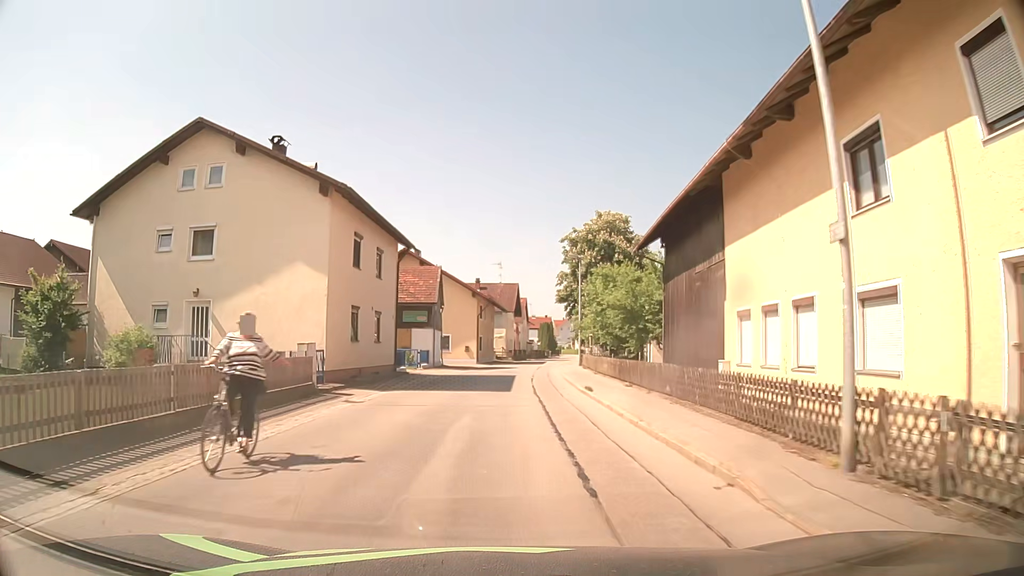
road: tertiary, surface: asphalt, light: Day
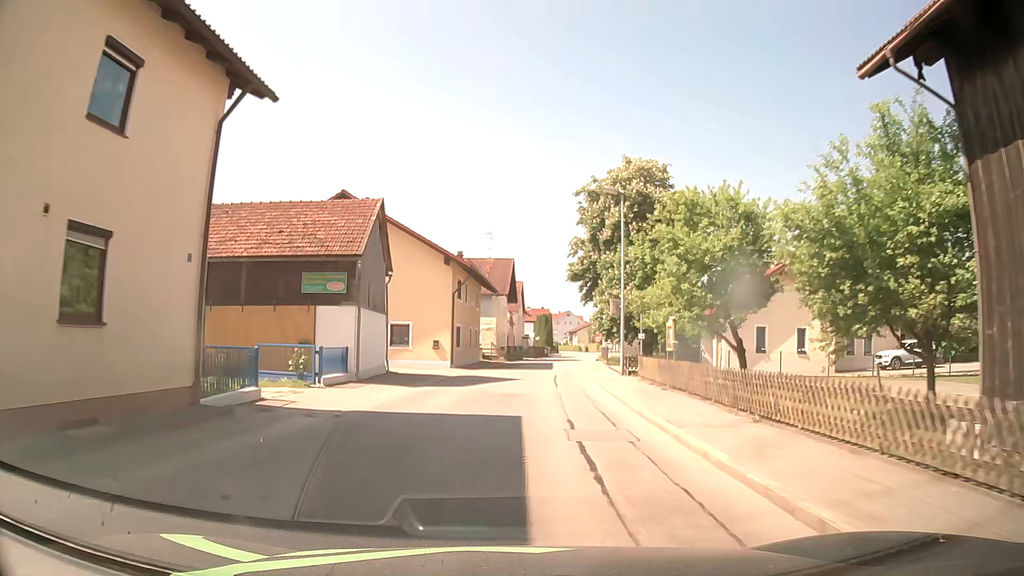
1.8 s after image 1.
(+0.1, +20.3) m; +1°
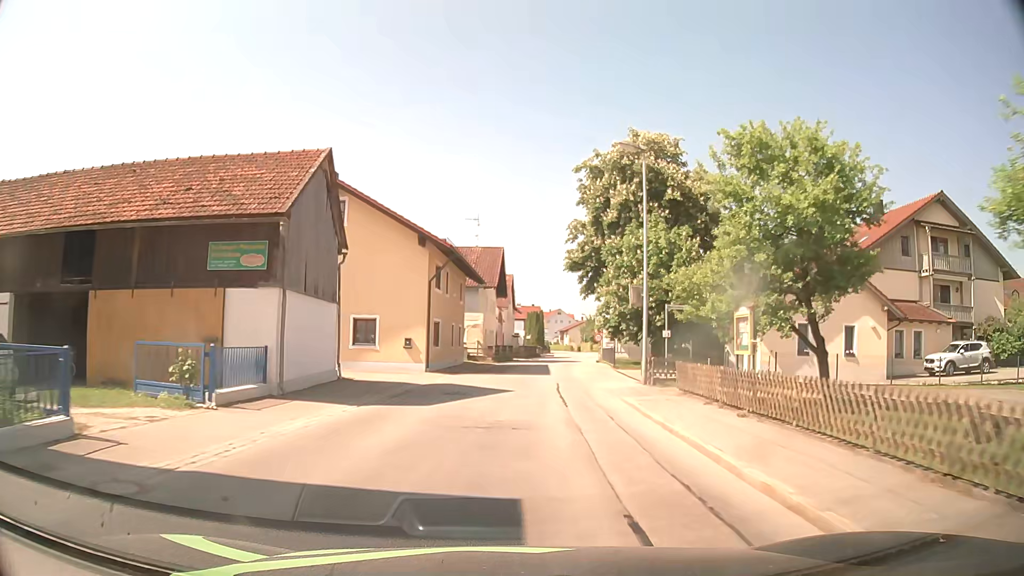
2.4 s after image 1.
(0.0, +6.7) m; +1°
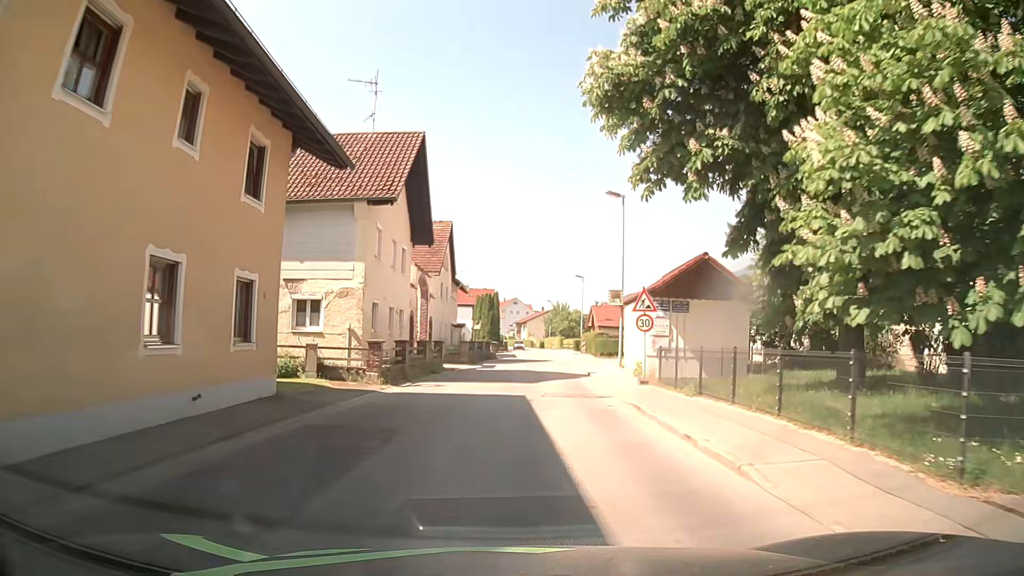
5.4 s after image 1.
(+1.0, +30.1) m; +3°
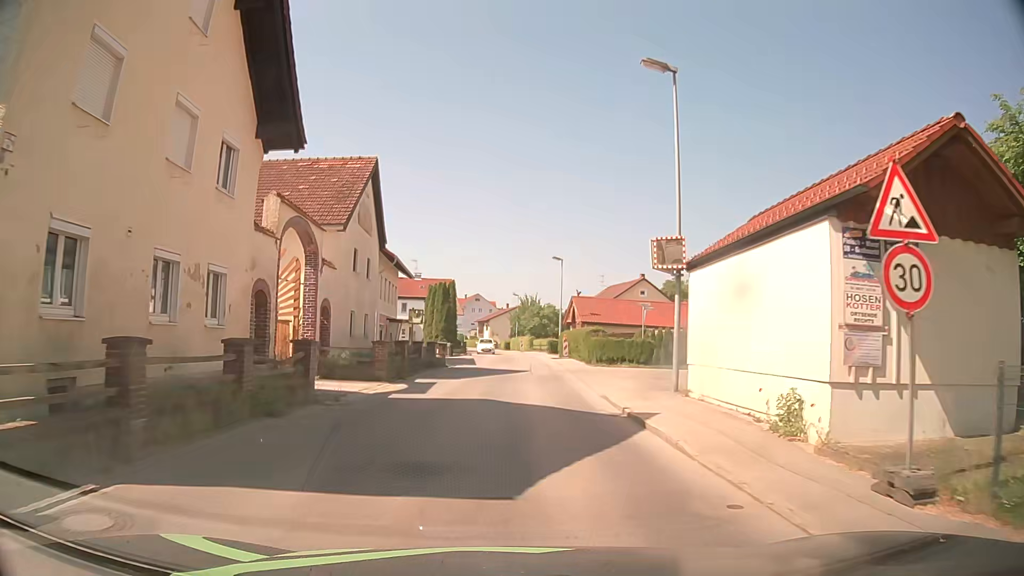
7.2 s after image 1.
(+0.5, +15.6) m; +5°
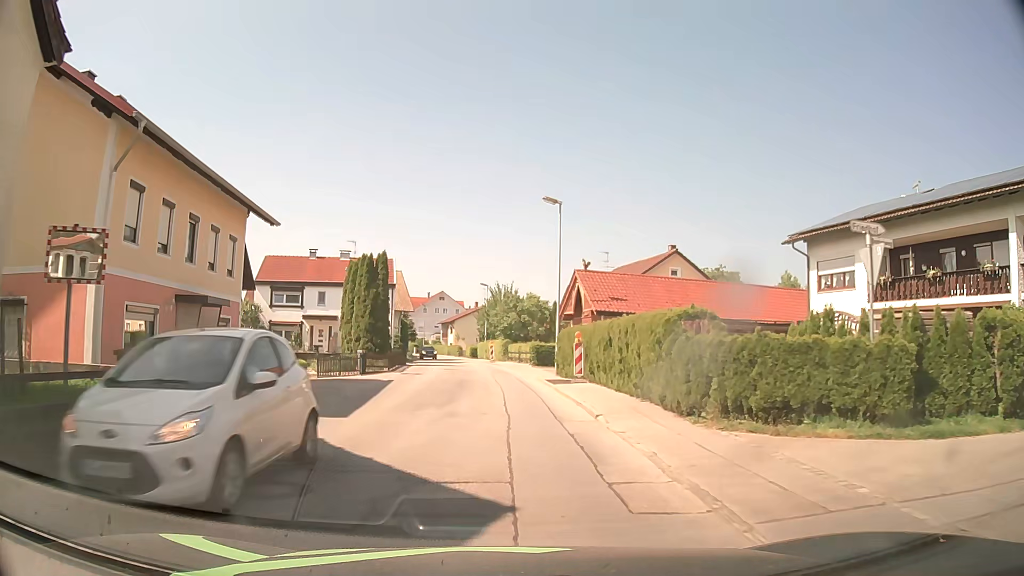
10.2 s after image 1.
(+0.5, +24.4) m; +2°
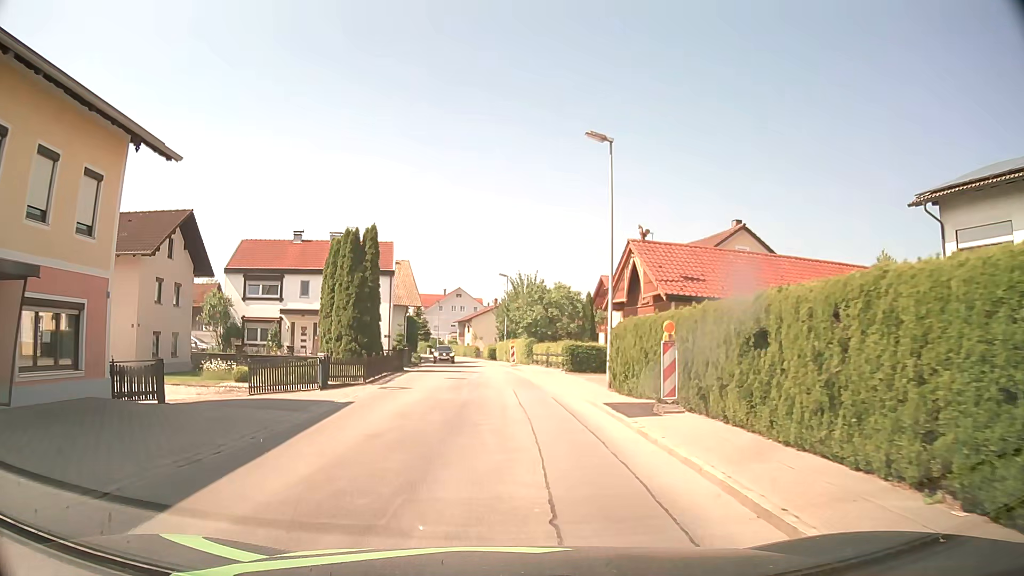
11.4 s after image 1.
(-0.2, +10.0) m; -2°
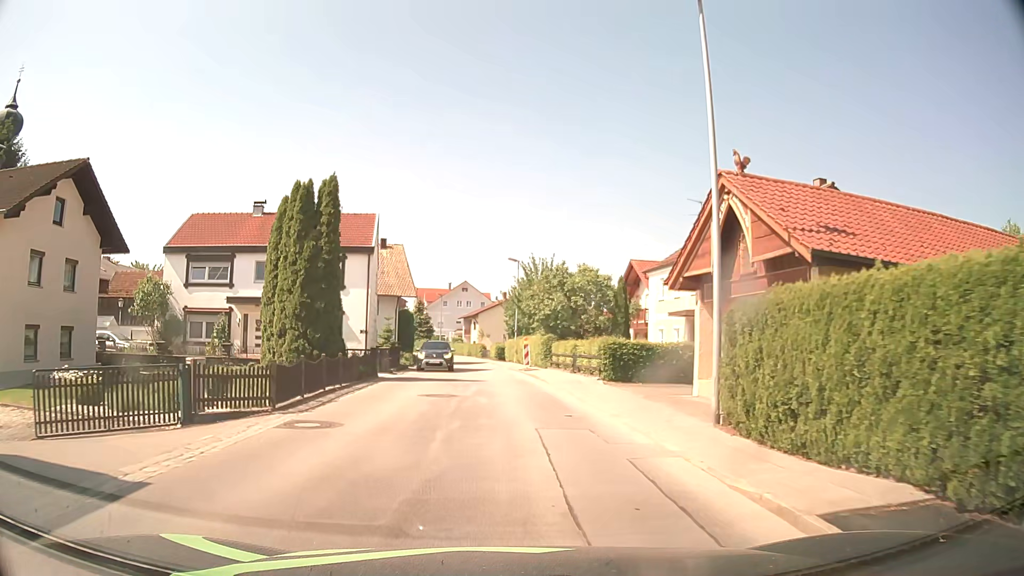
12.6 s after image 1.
(0.0, +9.9) m; -1°
(0, +10) (0, +20) (-1, +30) (-2, +40) (-2, +50) (-3, +60) (-5, +70) (-8, +79) (-11, +89) (-15, +98) m
